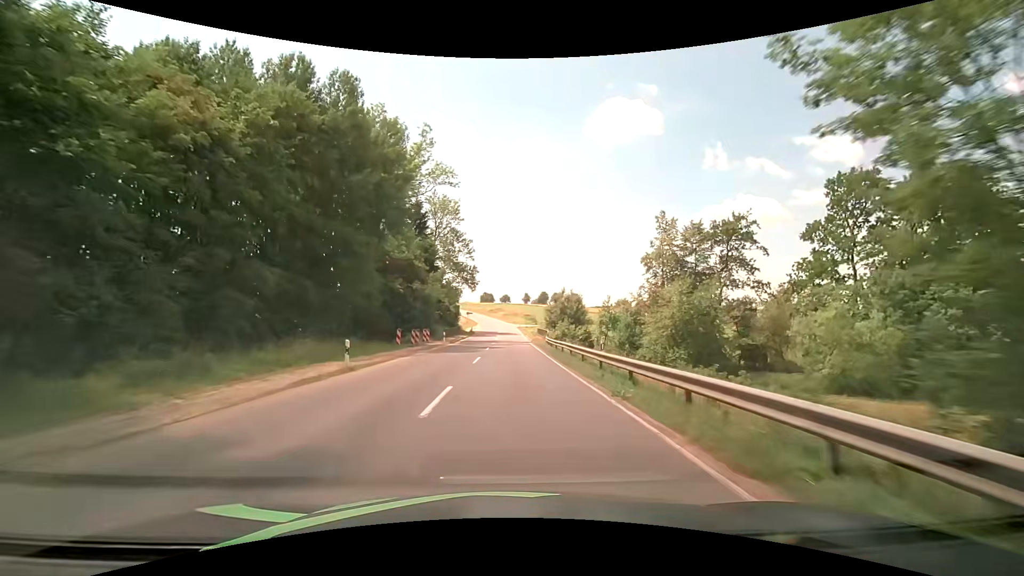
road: secondary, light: Day
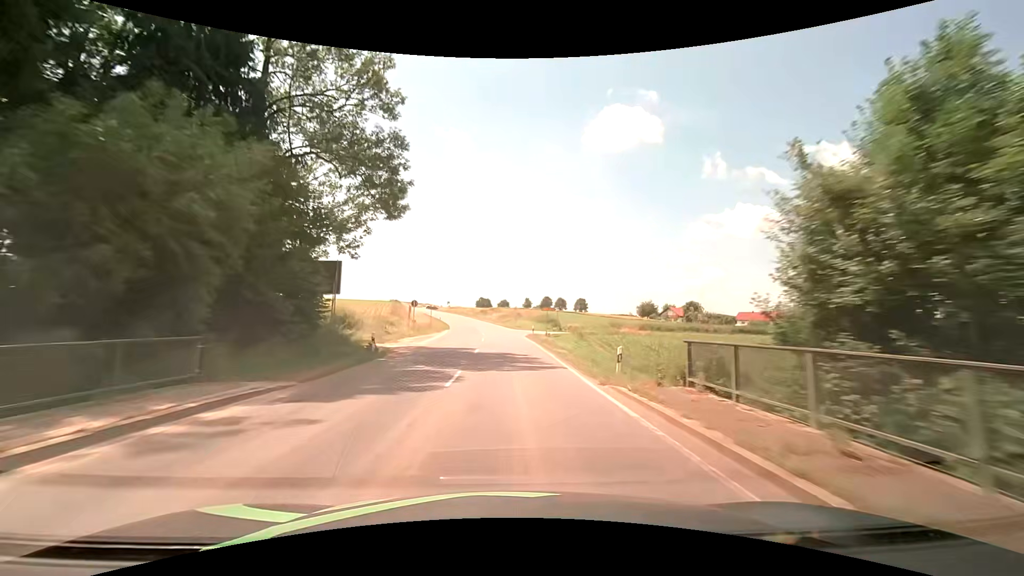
(+0.3, +57.1) m; 0°
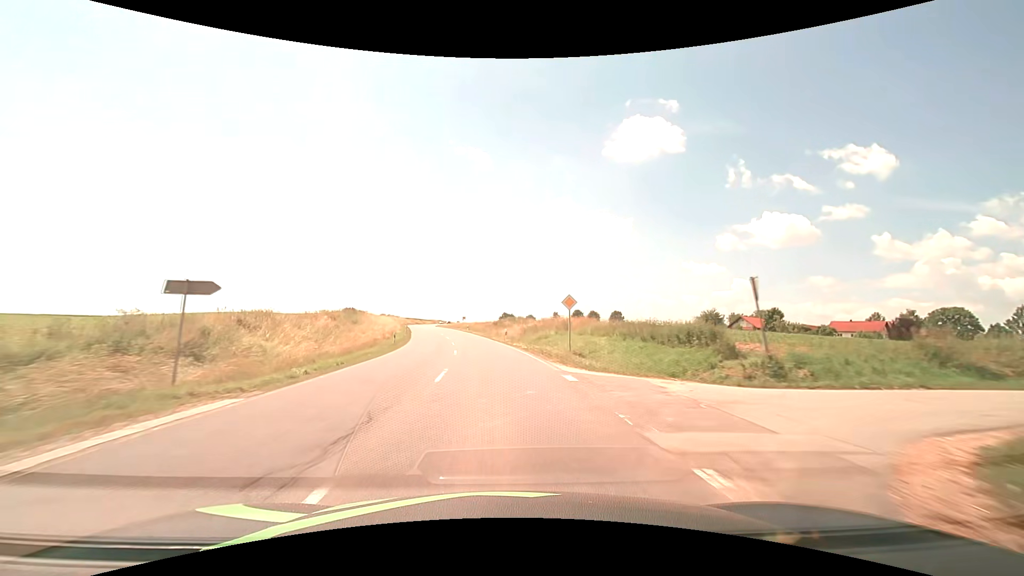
(-0.4, +47.6) m; -3°
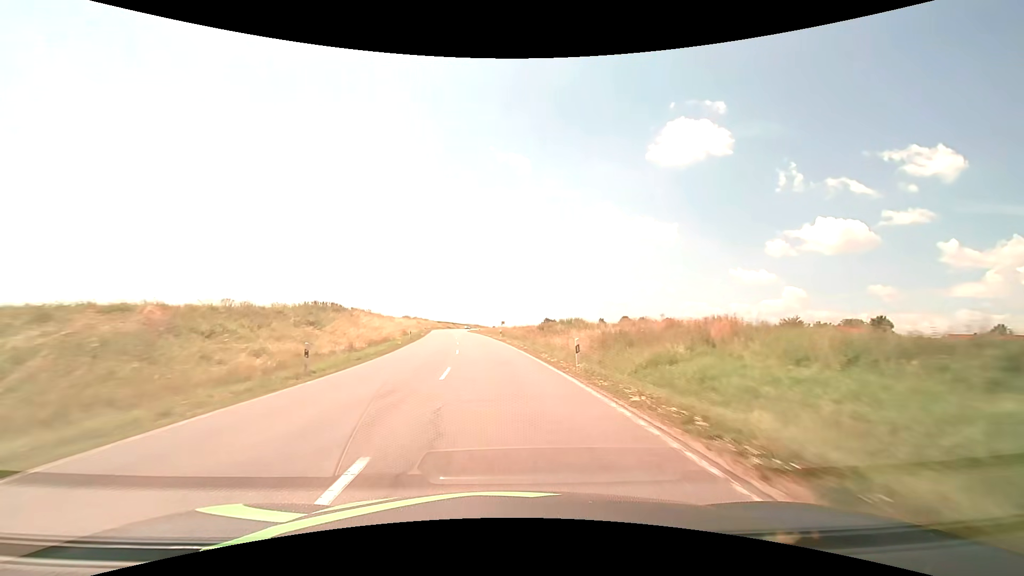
(-1.0, +24.0) m; -5°
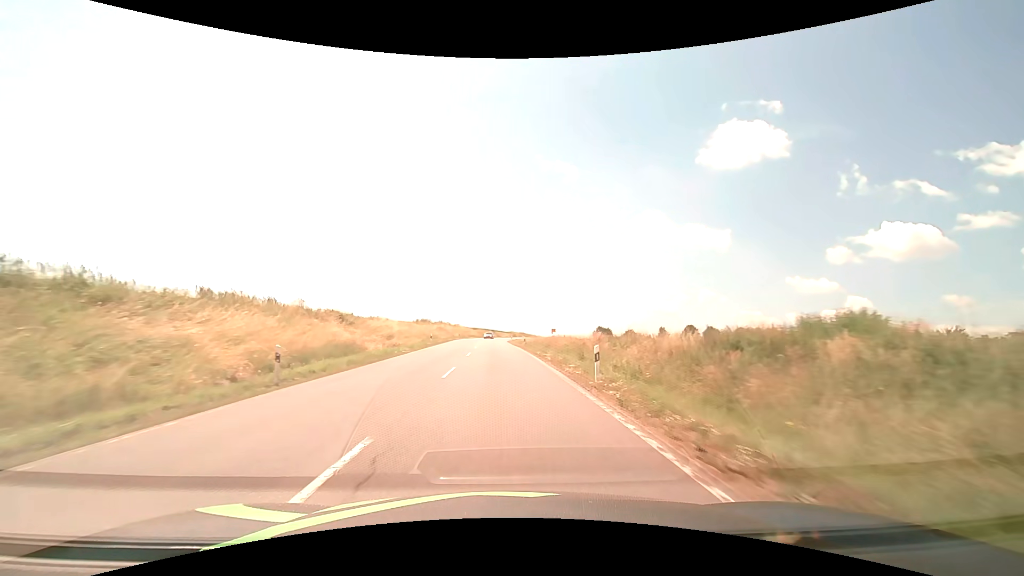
(-1.8, +36.3) m; -5°
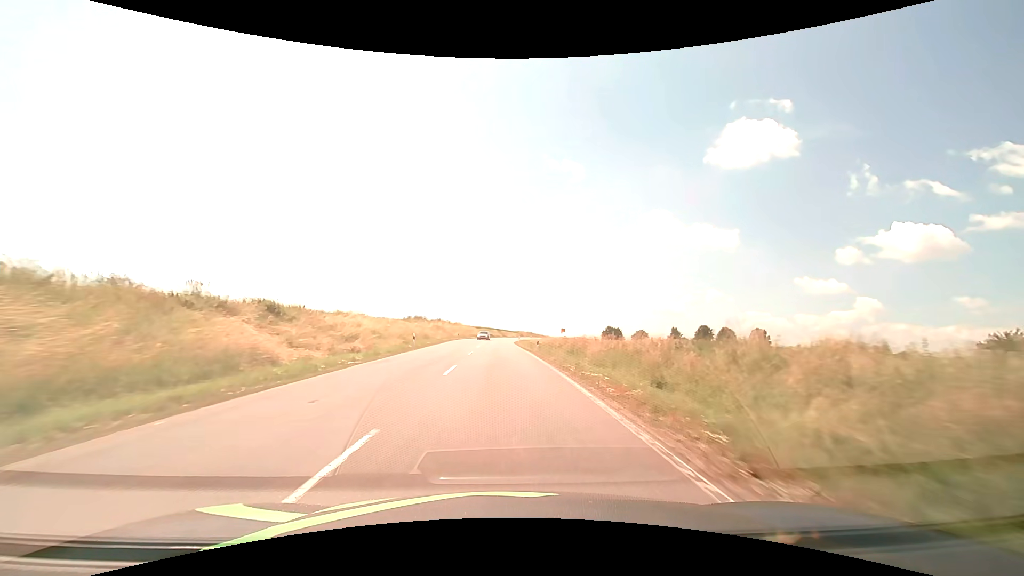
(-0.1, +12.2) m; -1°
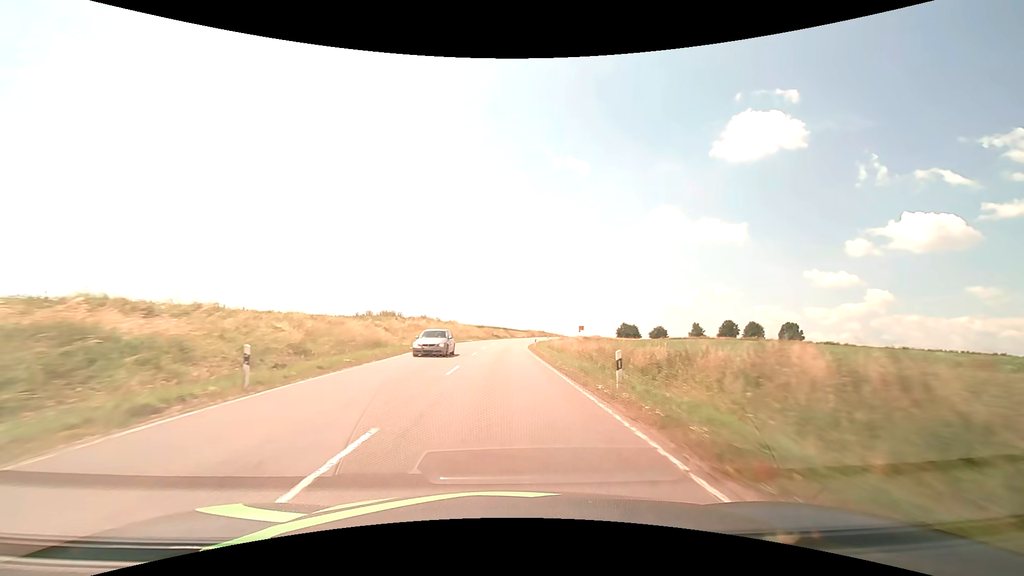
(-0.2, +24.7) m; -1°
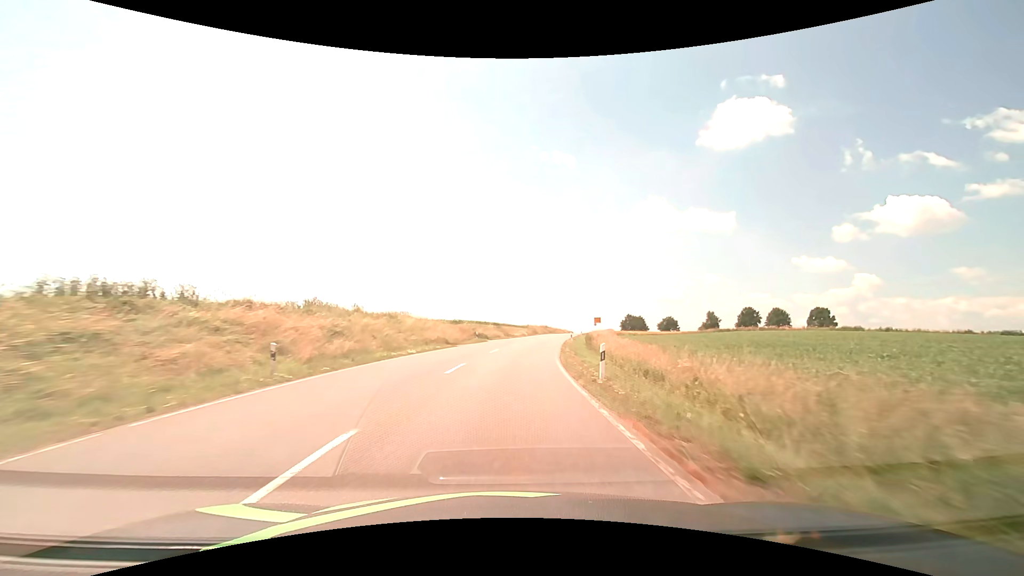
(0.0, +37.2) m; +1°
(0, +10) (0, +20) (+1, +30) (+2, +40) (+4, +50) (+5, +60) (+7, +70) (+9, +79) (+11, +89) (+13, +99) m
